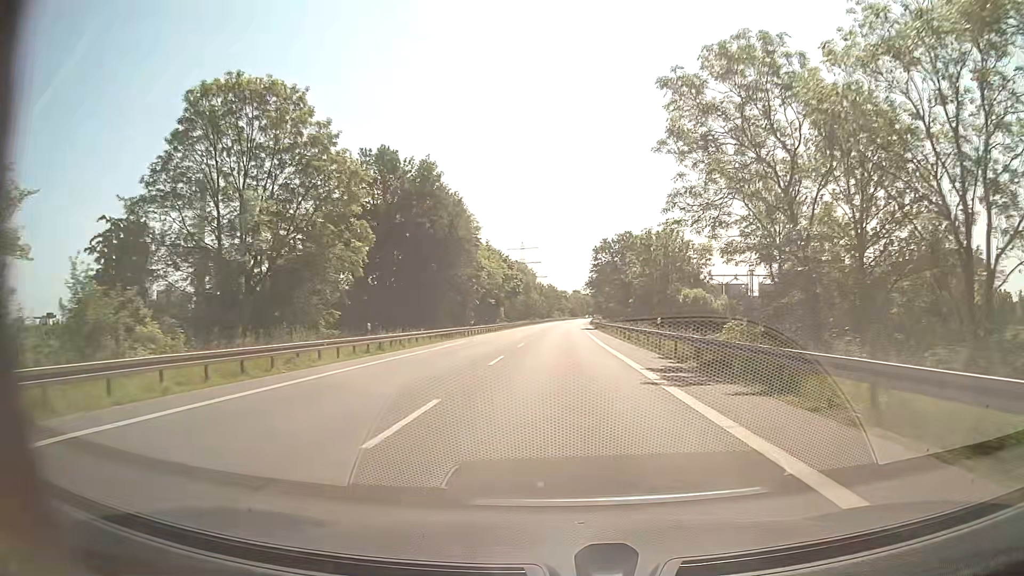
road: secondary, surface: asphalt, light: Day
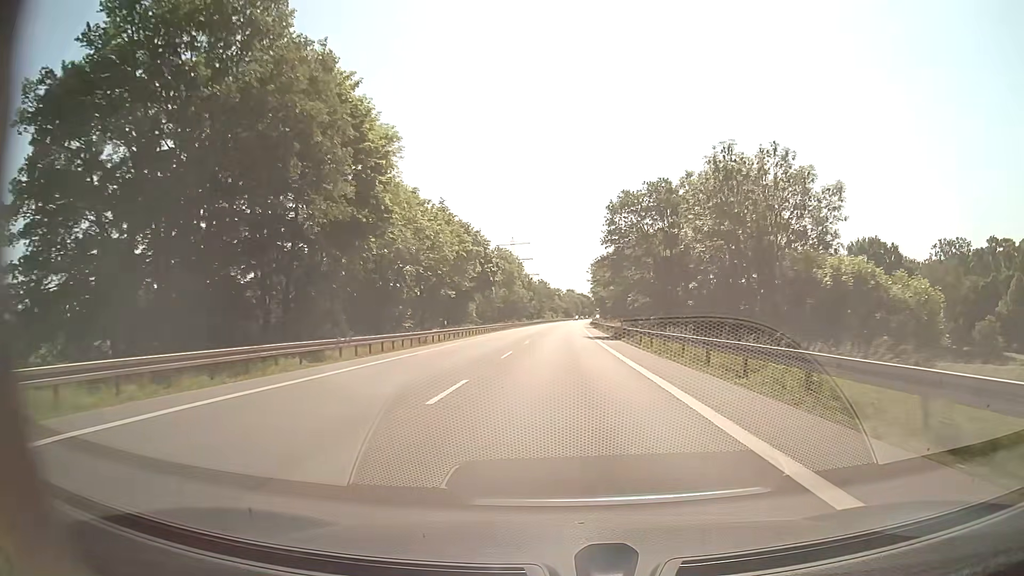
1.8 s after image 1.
(+0.1, +33.7) m; +1°
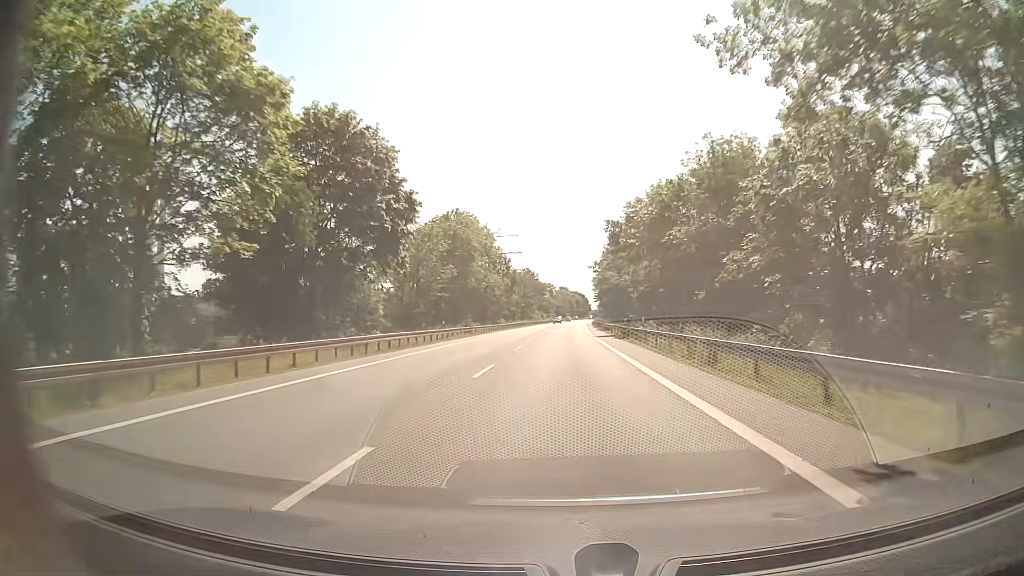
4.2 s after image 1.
(+0.3, +45.0) m; +1°
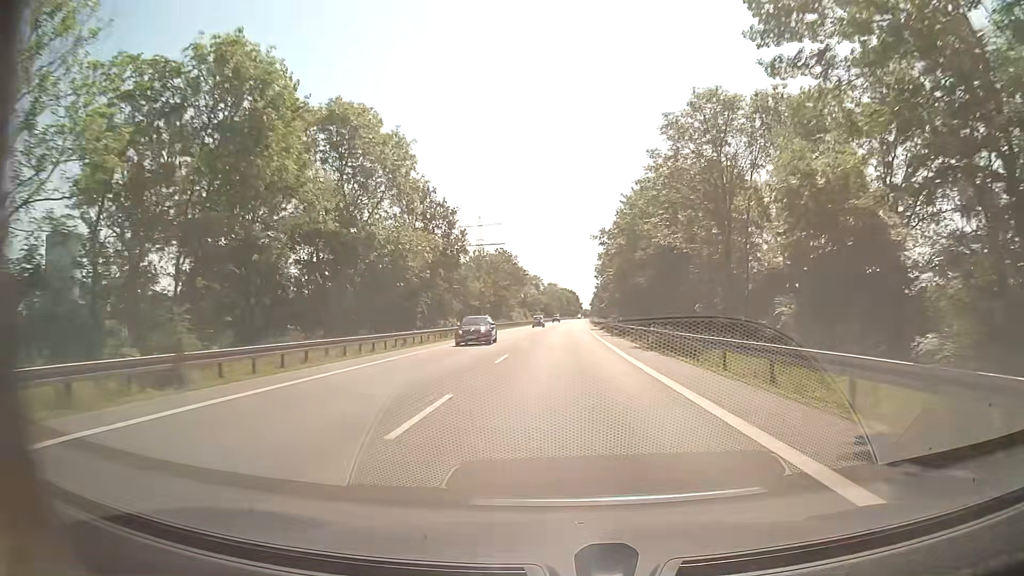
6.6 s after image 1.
(+0.3, +45.0) m; +1°
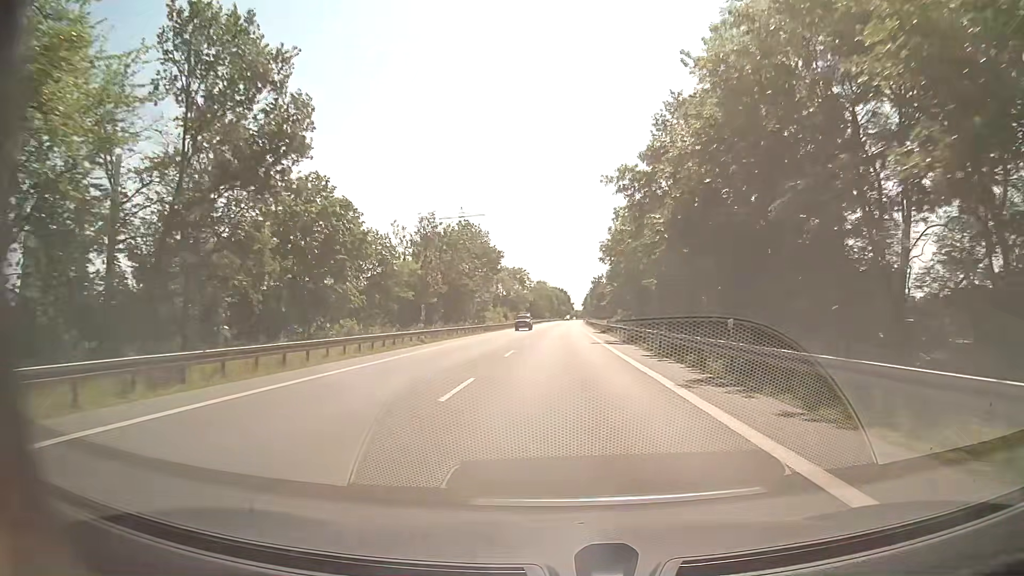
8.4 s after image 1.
(+0.4, +33.8) m; +1°
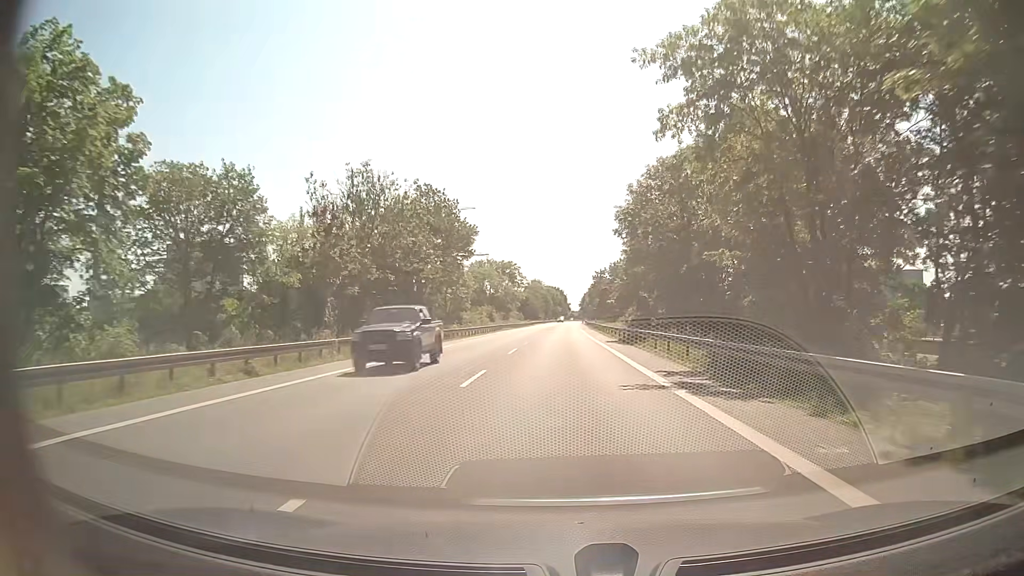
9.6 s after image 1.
(0.0, +22.5) m; 0°
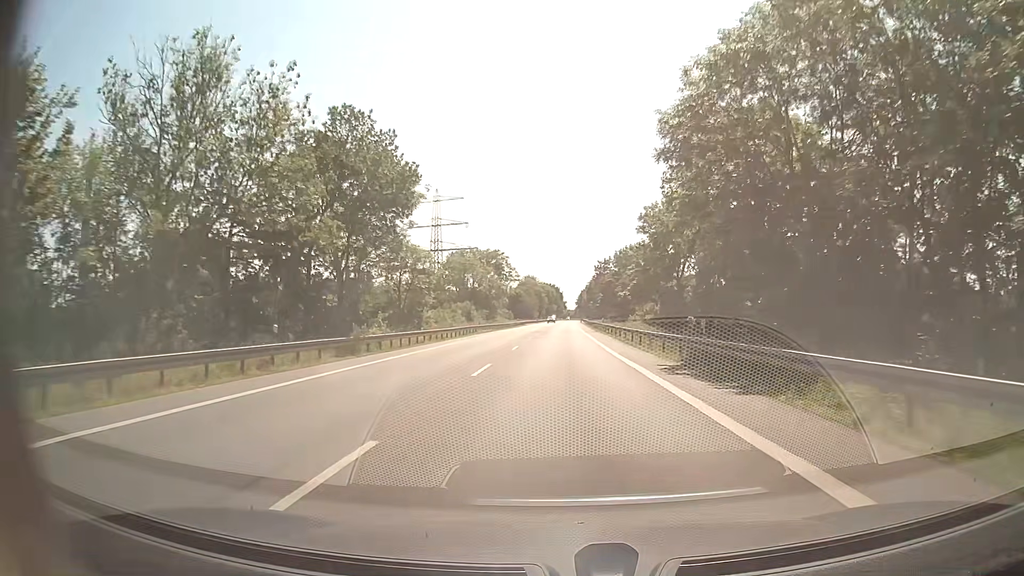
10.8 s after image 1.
(0.0, +22.5) m; 0°
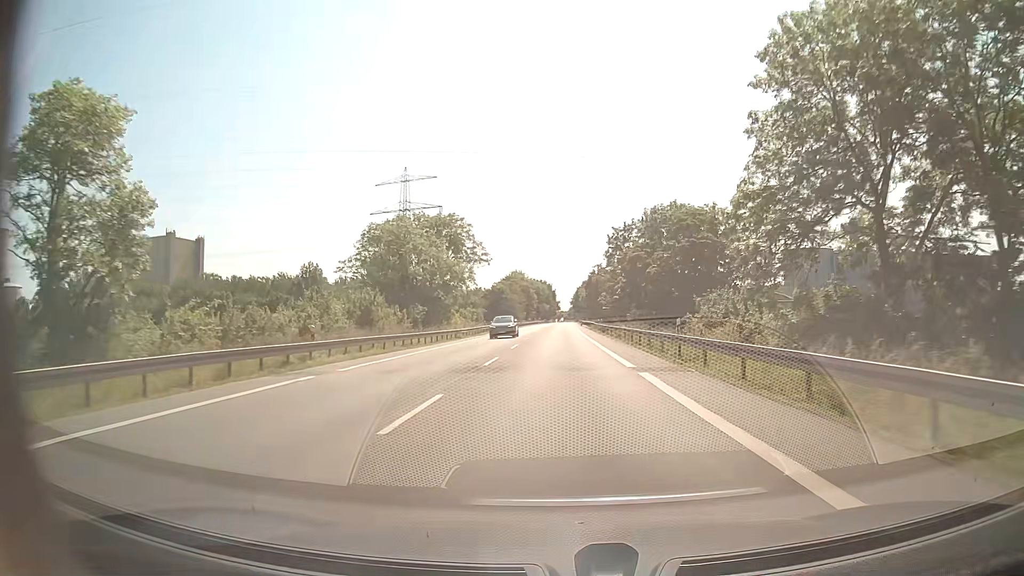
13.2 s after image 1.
(+0.4, +45.0) m; +1°
(0, +10) (0, +20) (0, +30) (0, +40) (0, +50) (0, +60) (0, +70) (0, +80) (0, +90) (0, +100) m
